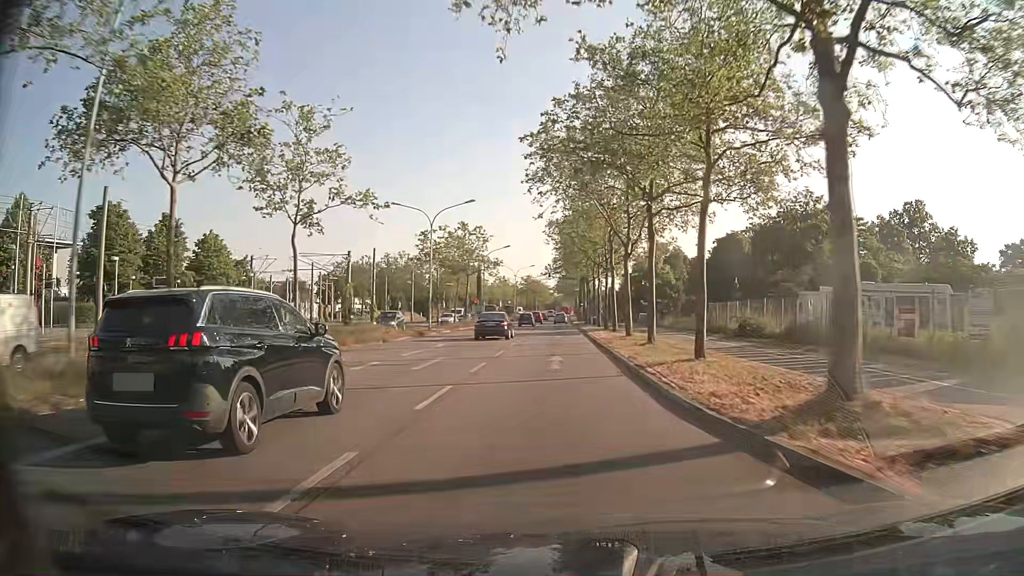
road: primary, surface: asphalt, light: Day
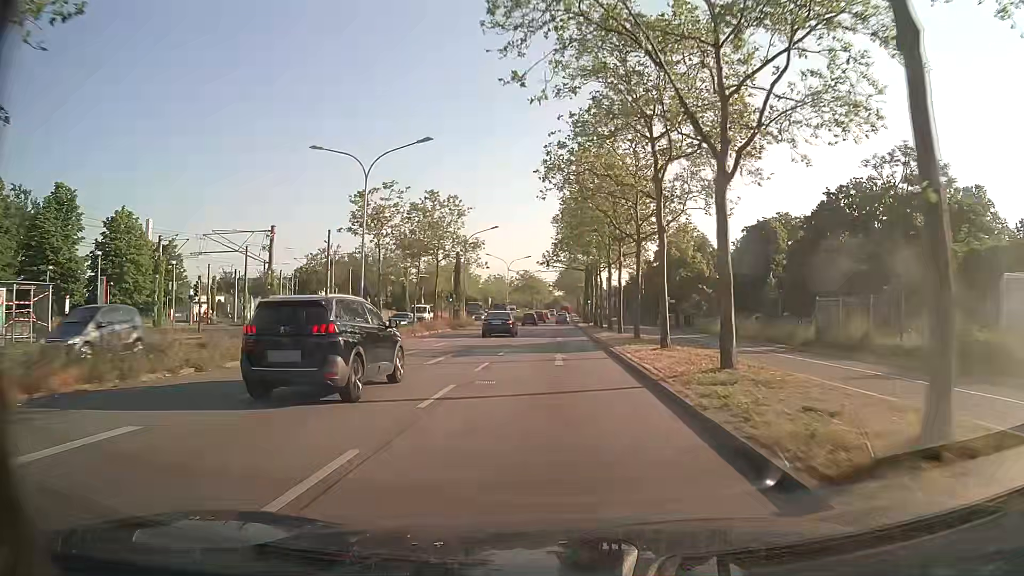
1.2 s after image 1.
(0.0, +18.2) m; 0°
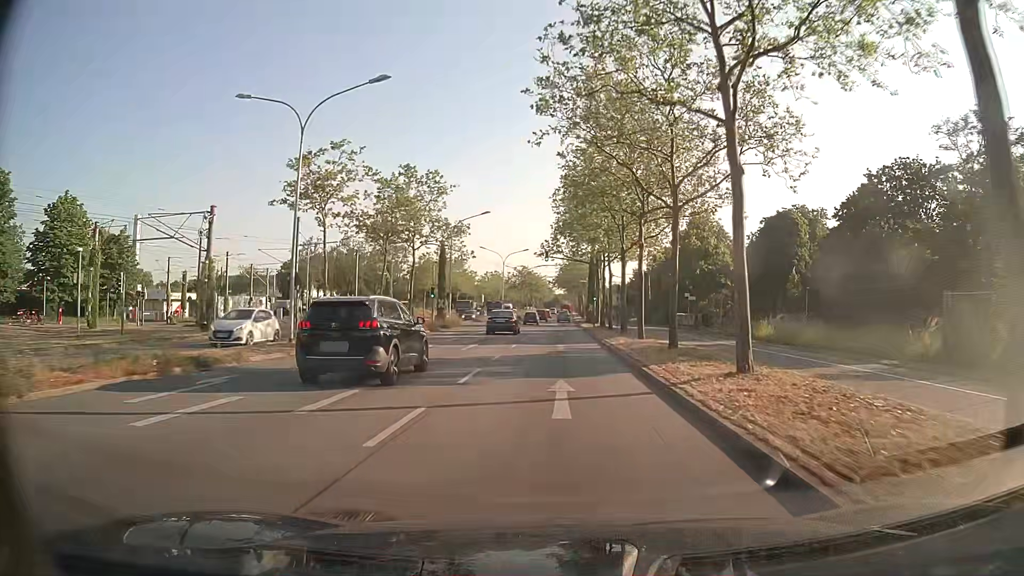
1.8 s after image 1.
(0.0, +9.0) m; 0°
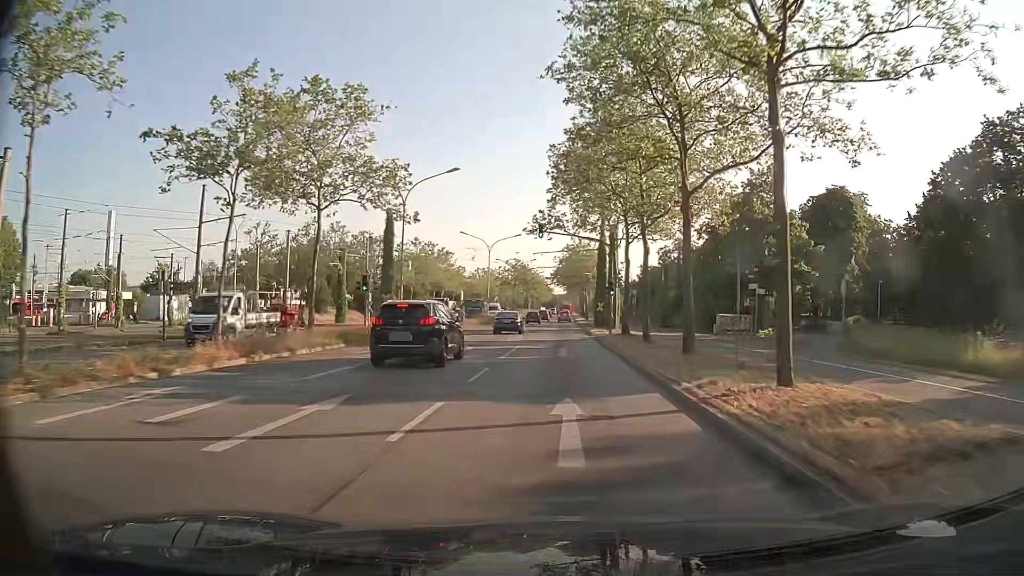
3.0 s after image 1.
(+0.1, +17.9) m; 0°
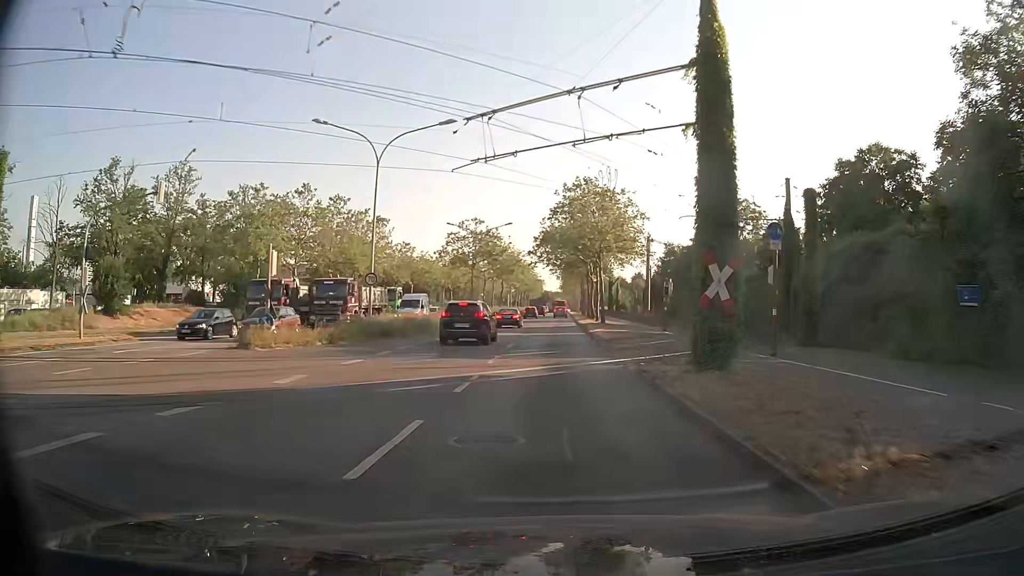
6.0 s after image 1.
(+0.3, +44.1) m; +1°
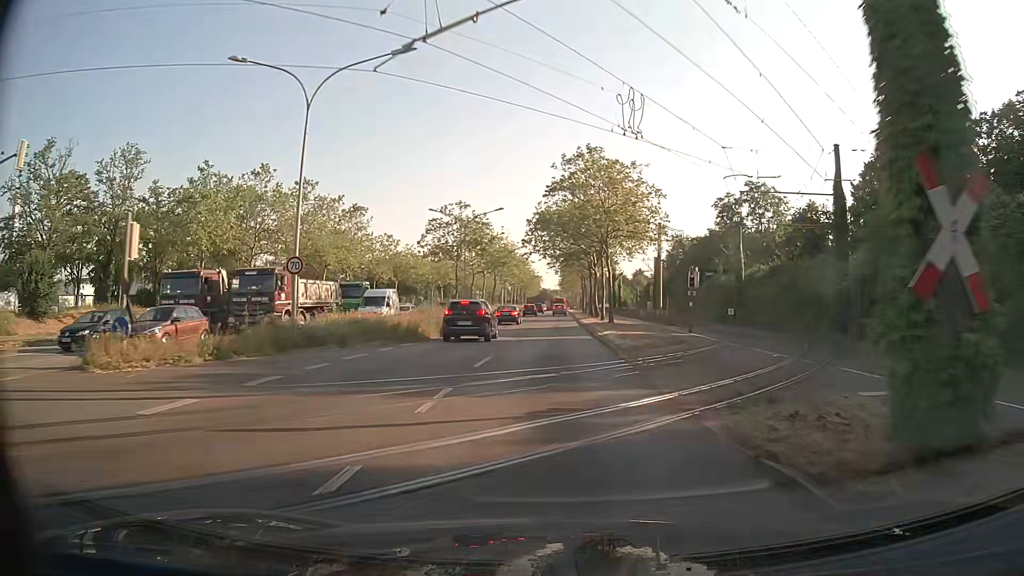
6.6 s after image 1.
(0.0, +8.7) m; +1°
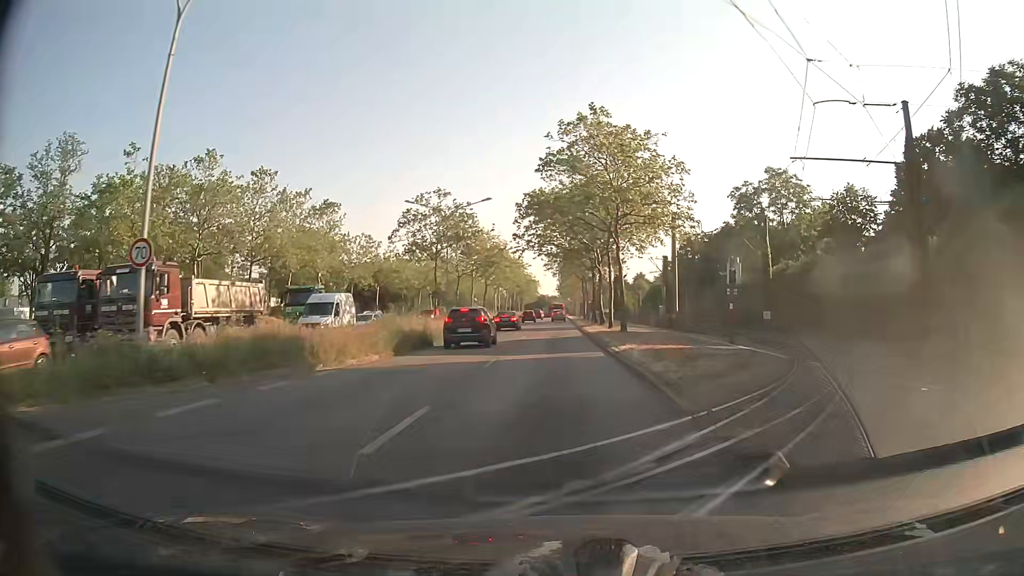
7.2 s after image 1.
(0.0, +8.5) m; 0°
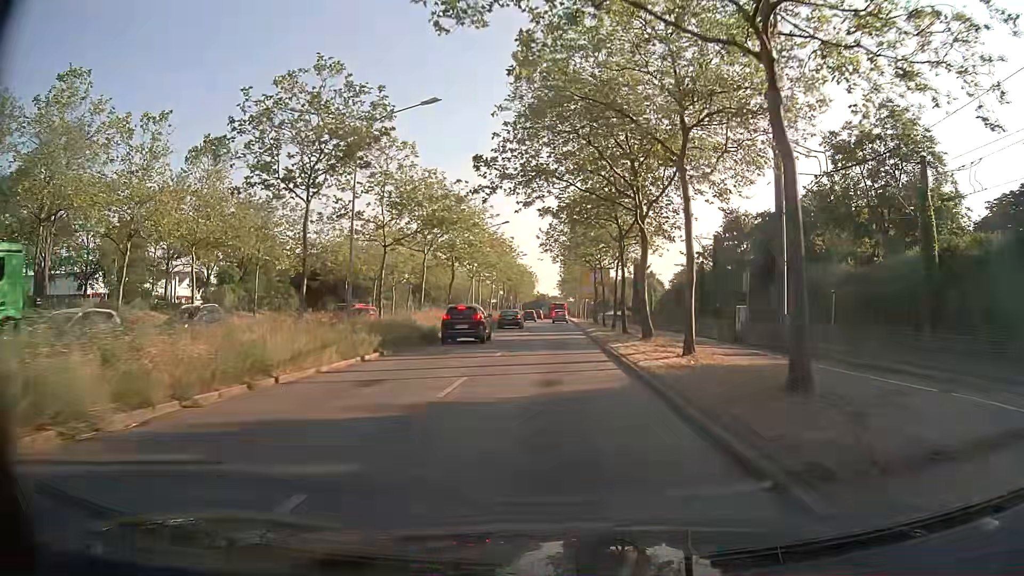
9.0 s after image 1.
(-0.1, +24.1) m; 0°
(0, +10) (0, +20) (0, +30) (0, +40) (0, +50) (0, +60) (0, +70) (0, +80) (0, +90) (0, +100) m
